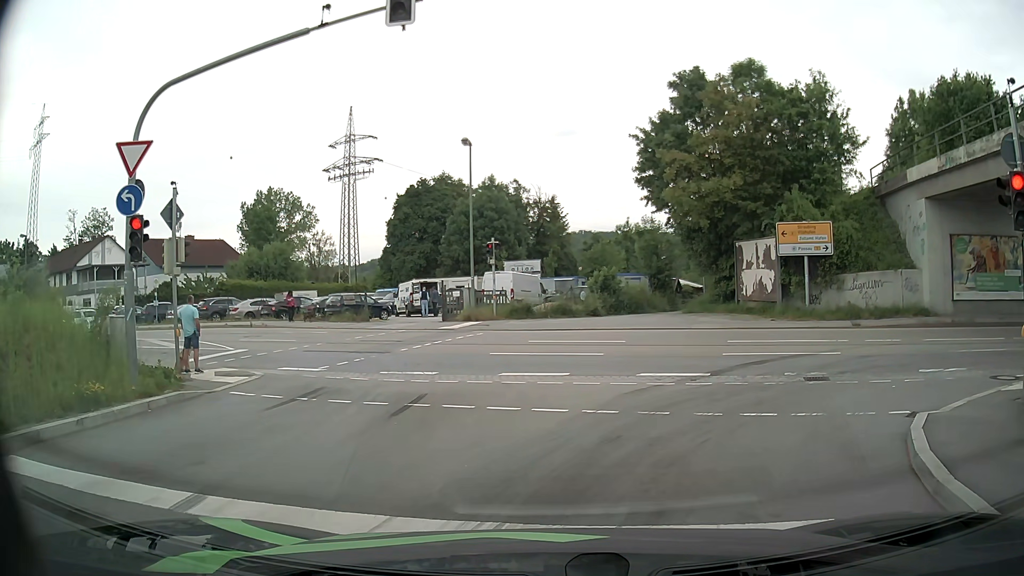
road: primary_link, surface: asphalt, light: Day
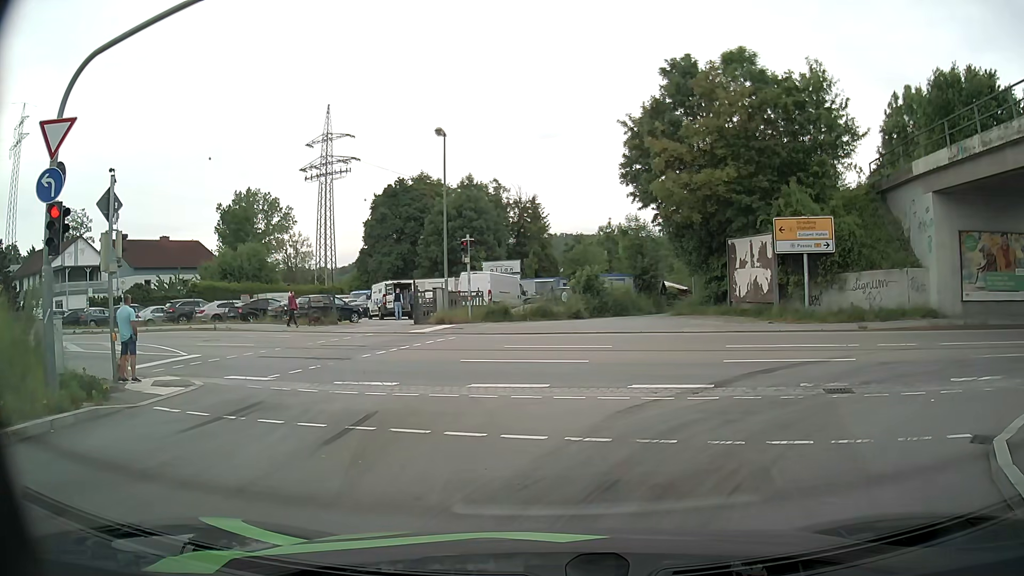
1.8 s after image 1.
(0.0, +2.0) m; -1°
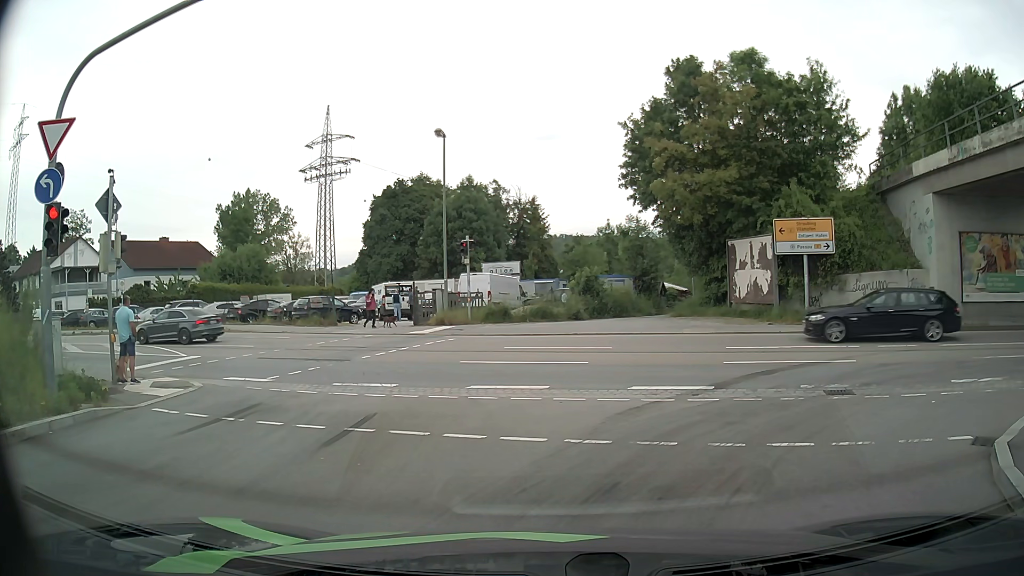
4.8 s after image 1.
(0.0, +0.1) m; 0°
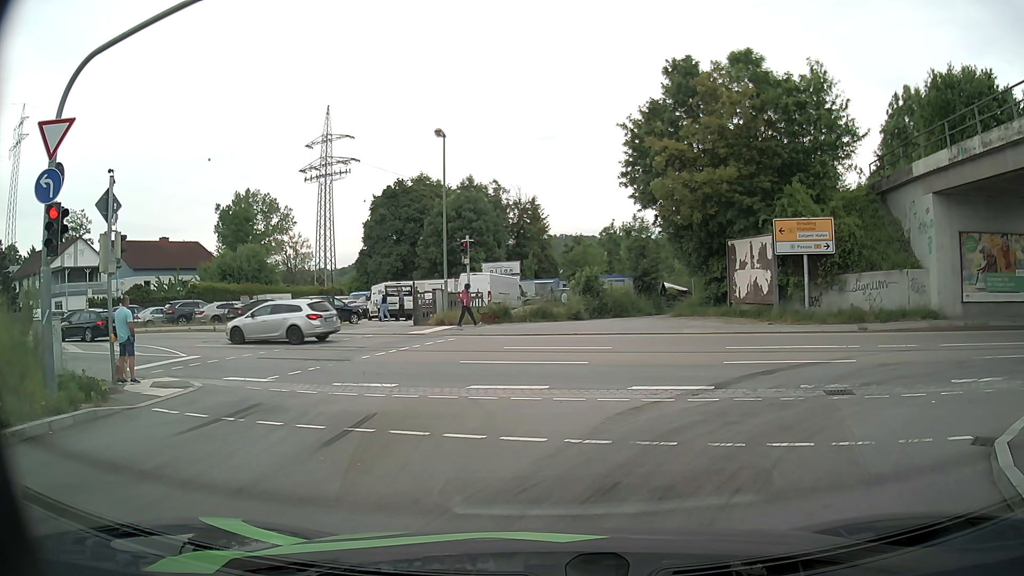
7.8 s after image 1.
(0.0, 0.0) m; 0°
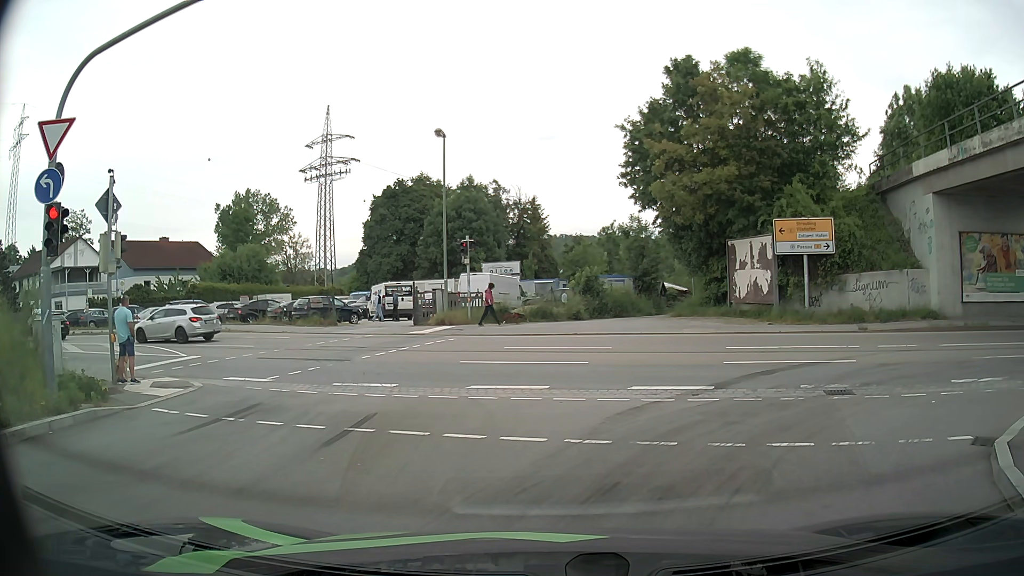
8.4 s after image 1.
(0.0, 0.0) m; 0°
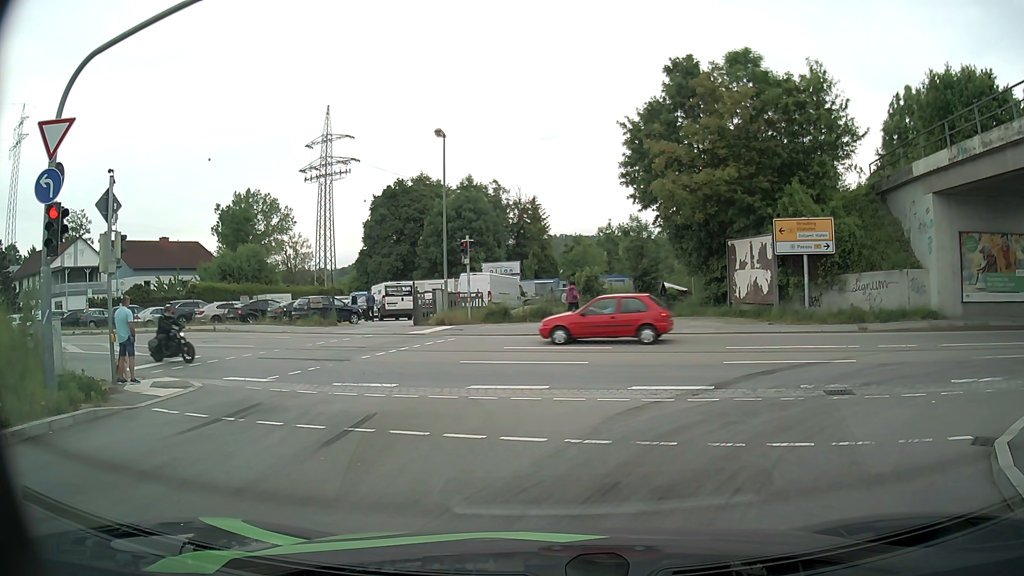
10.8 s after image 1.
(0.0, 0.0) m; 0°
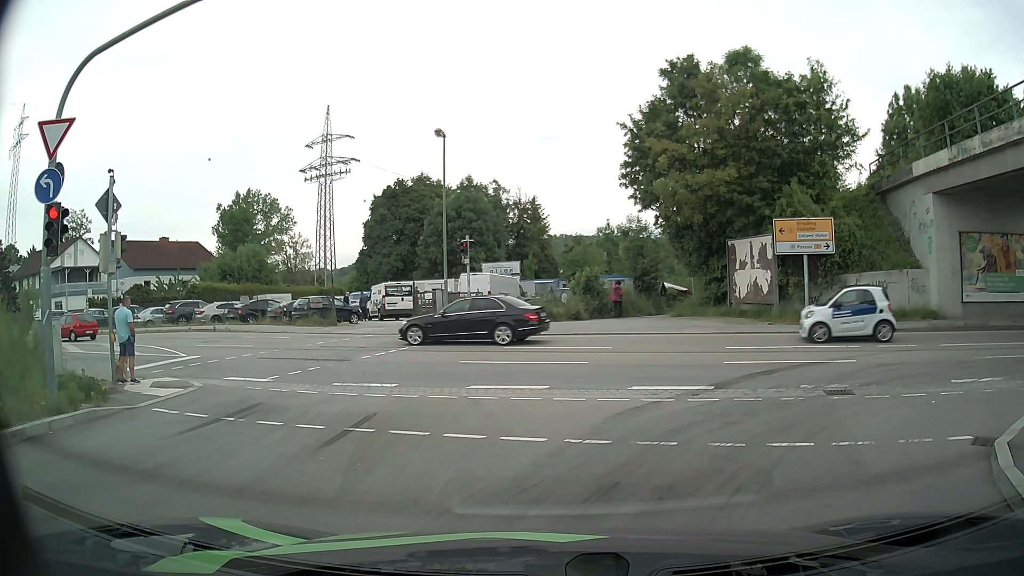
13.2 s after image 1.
(0.0, 0.0) m; 0°
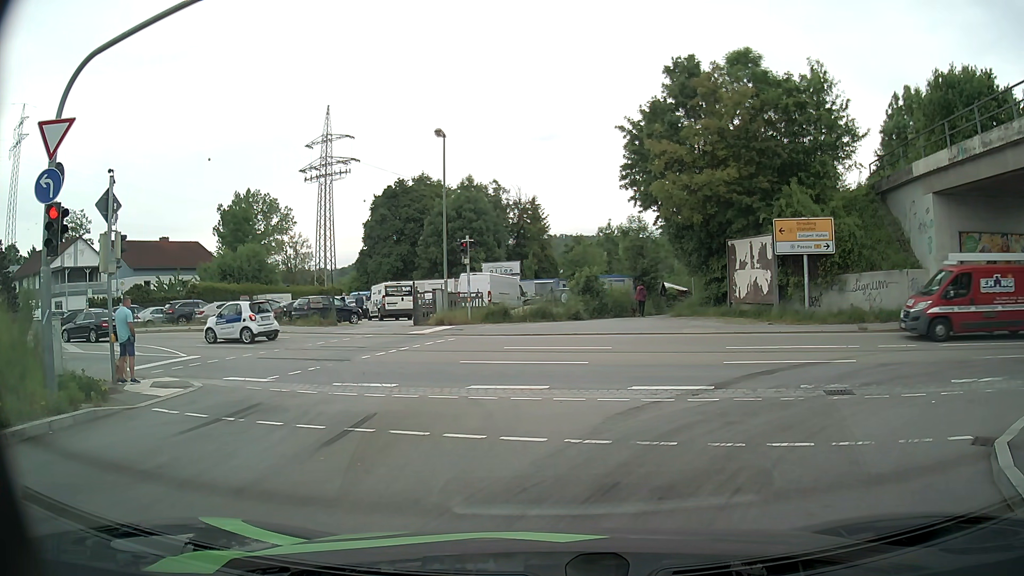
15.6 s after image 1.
(0.0, 0.0) m; 0°
